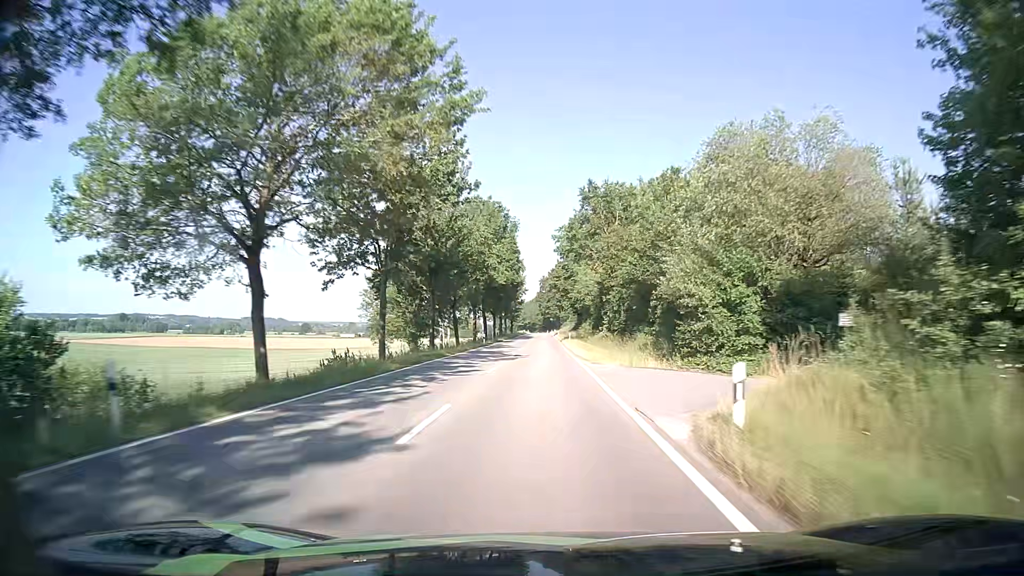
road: tertiary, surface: asphalt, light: Day
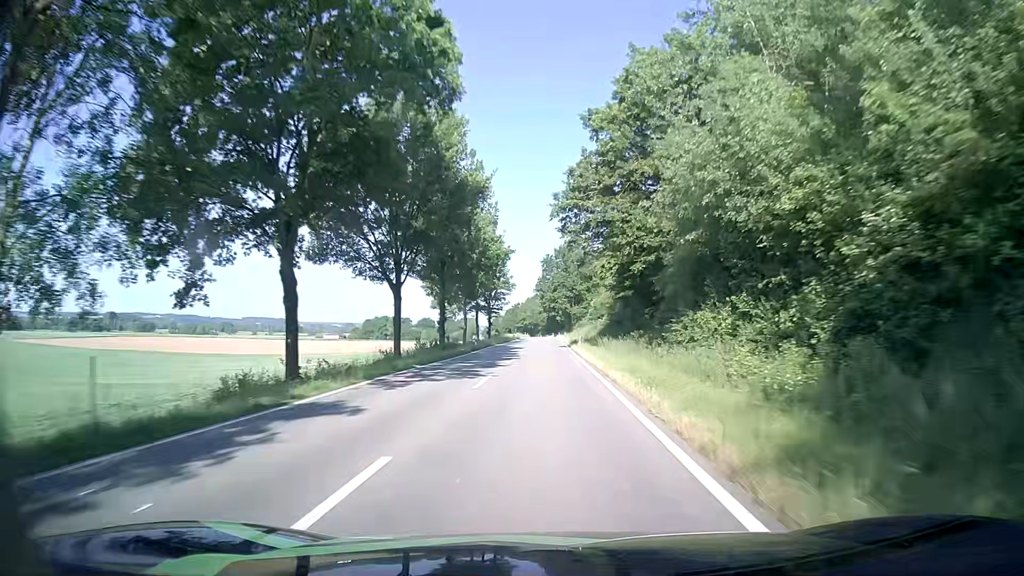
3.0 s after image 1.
(-0.1, +67.1) m; -1°
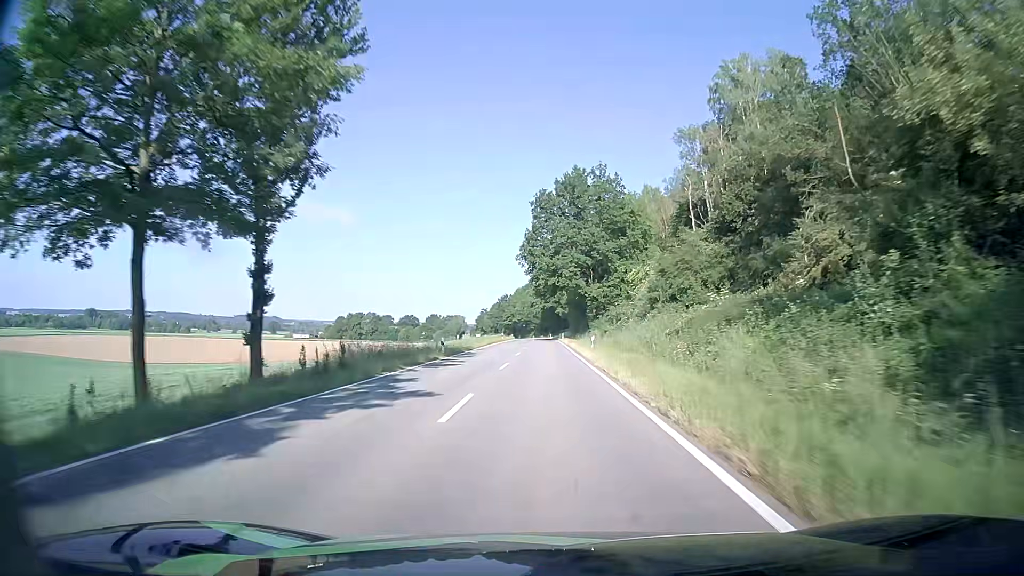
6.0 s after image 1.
(+0.5, +68.3) m; +1°
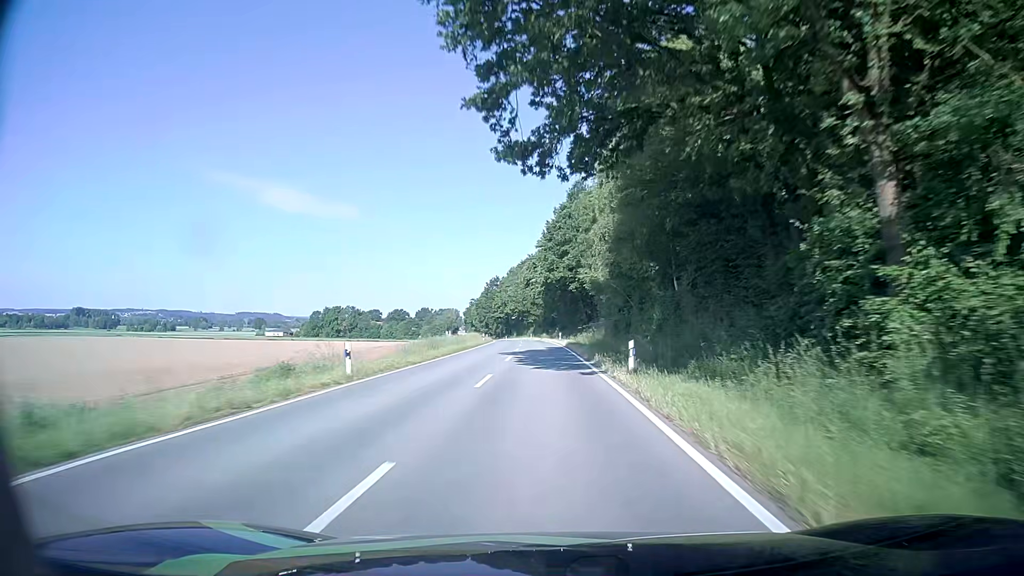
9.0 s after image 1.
(-0.1, +69.1) m; -1°
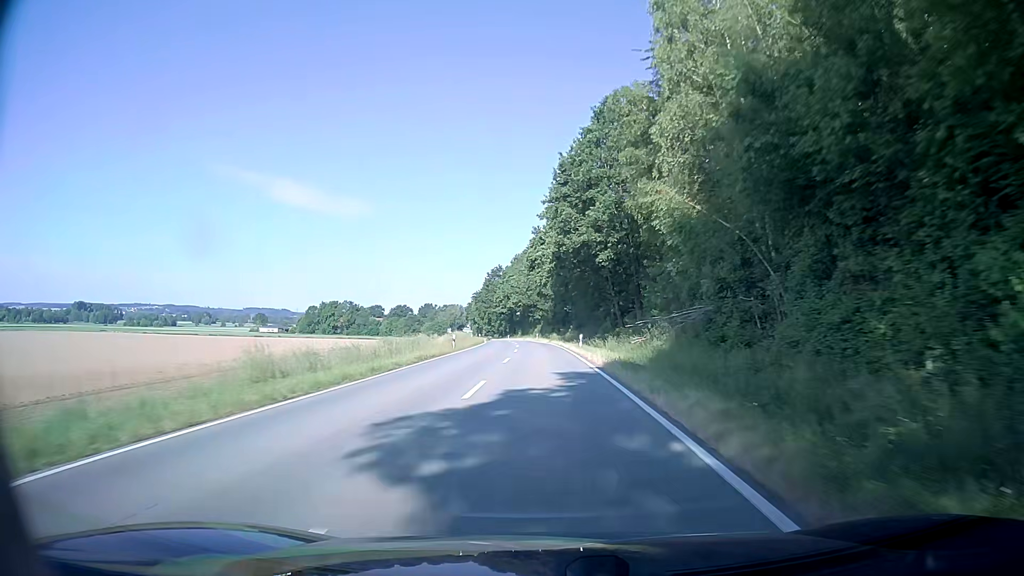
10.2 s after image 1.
(-0.1, +27.3) m; 0°
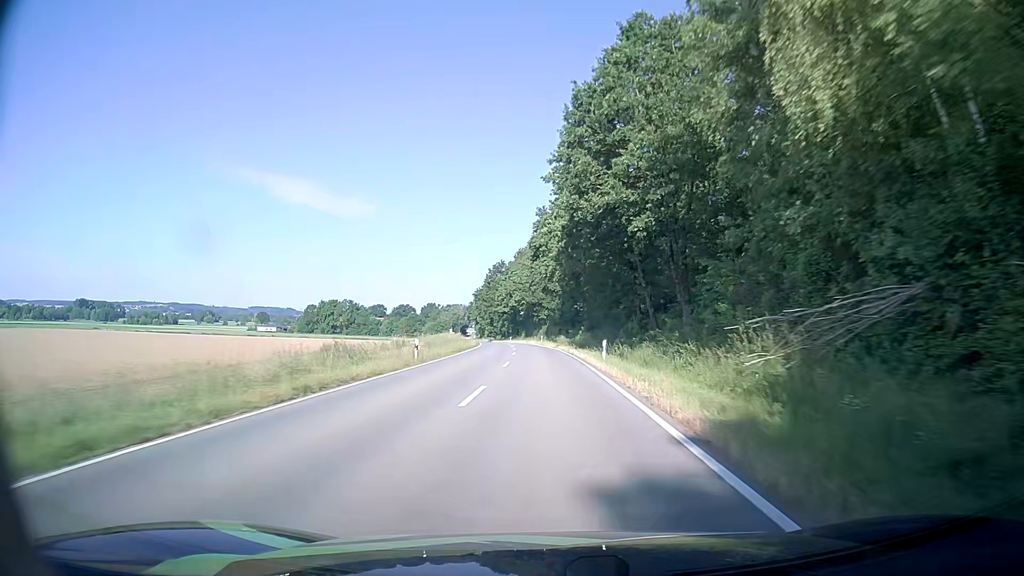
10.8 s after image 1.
(-0.1, +13.6) m; -1°
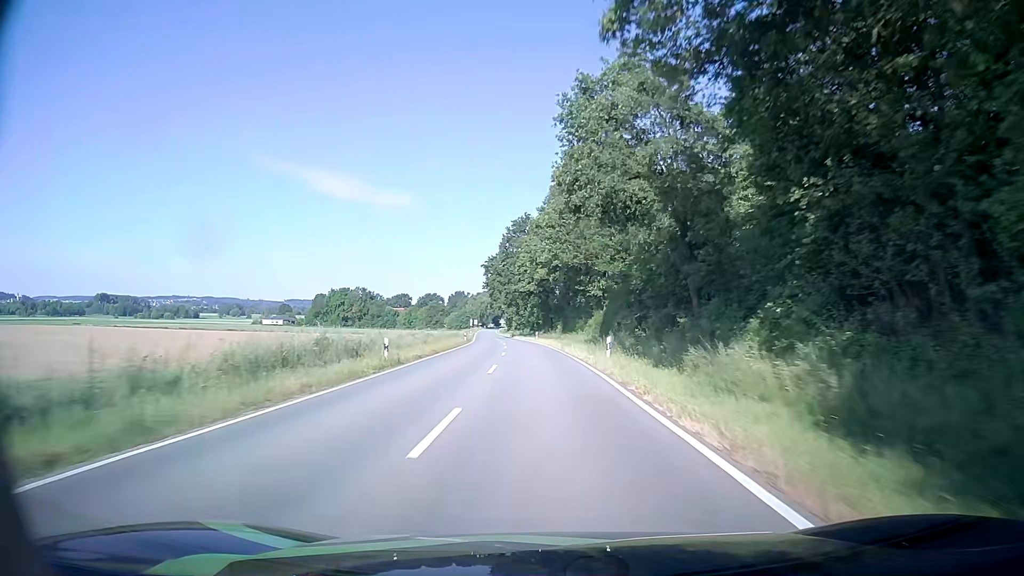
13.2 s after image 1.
(-1.1, +54.6) m; -3°
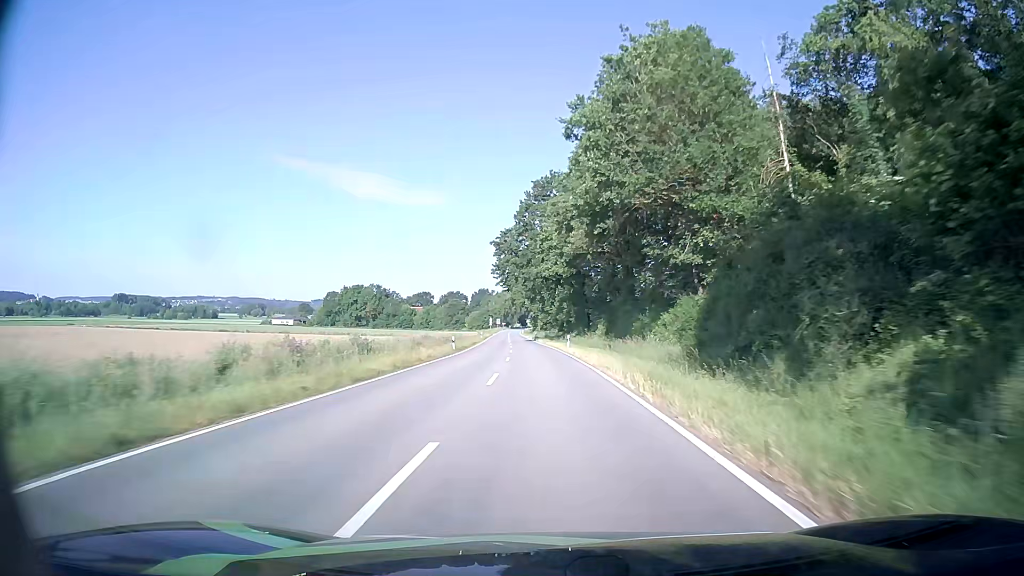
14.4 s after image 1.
(-0.5, +27.8) m; -2°
(0, +10) (0, +20) (-1, +30) (-1, +40) (-2, +50) (-2, +60) (-3, +70) (-3, +80) (-4, +90) (-5, +100) m
